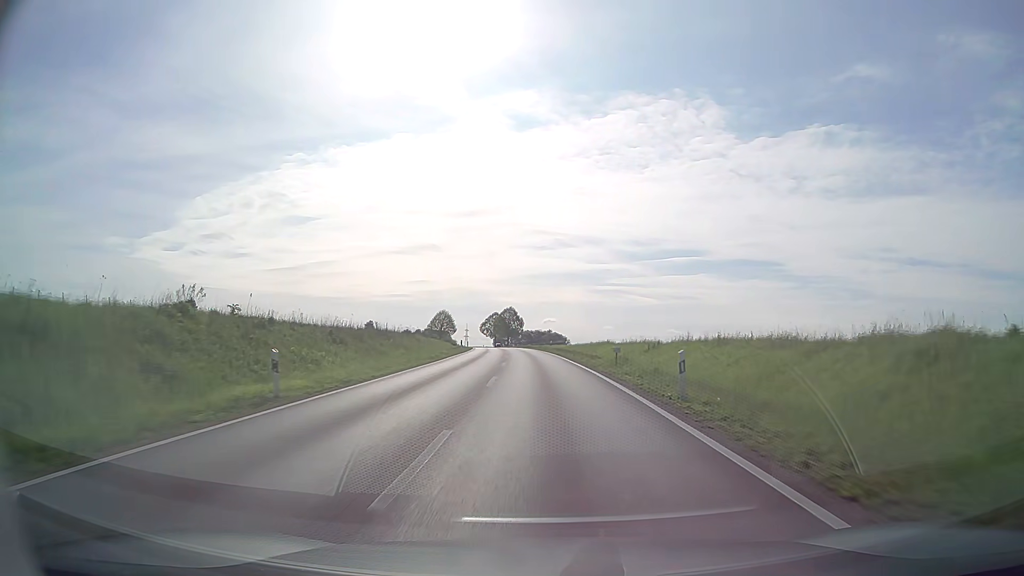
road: secondary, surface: asphalt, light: Day
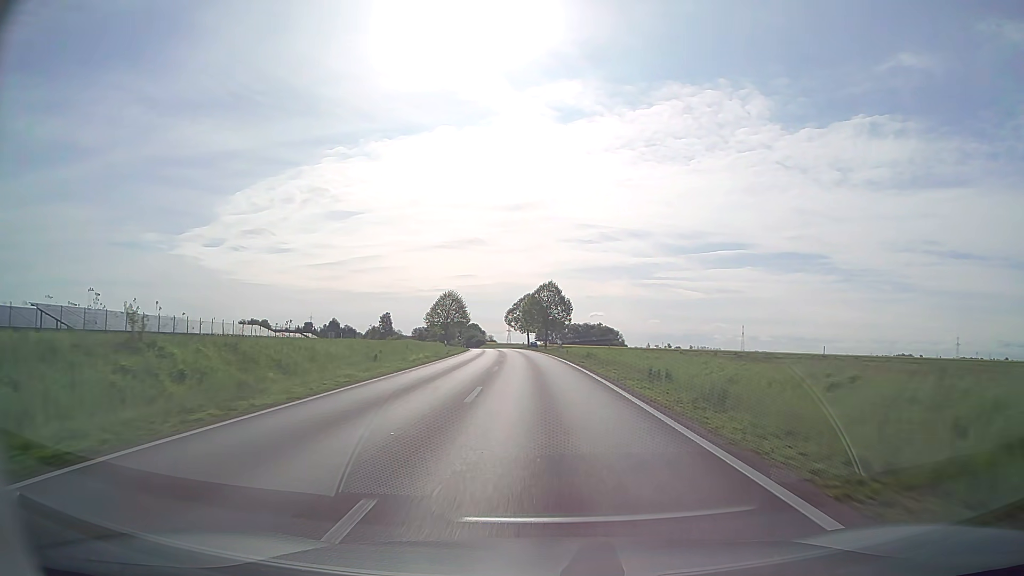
(-2.2, +64.3) m; -4°
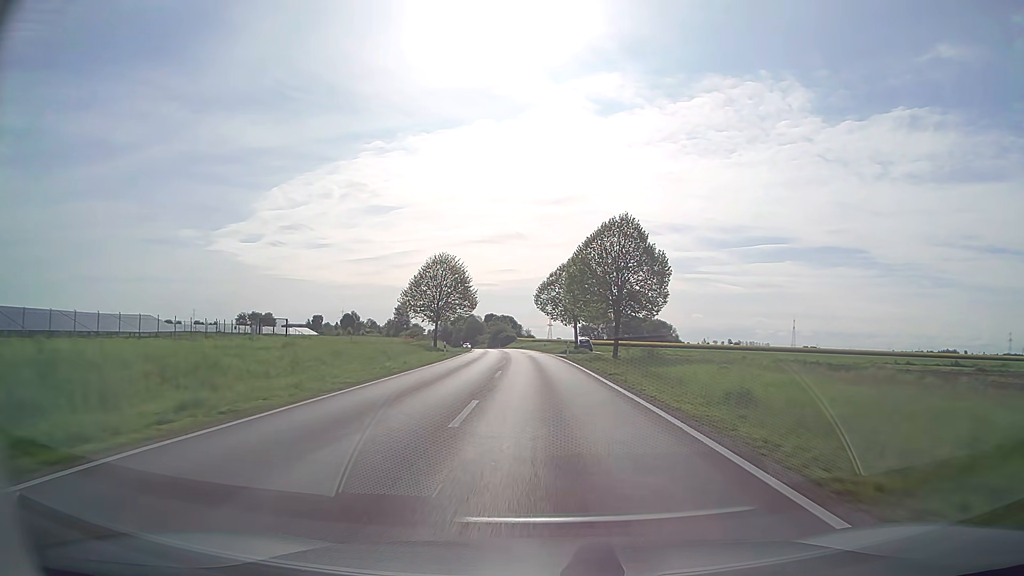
(-1.8, +52.0) m; -4°
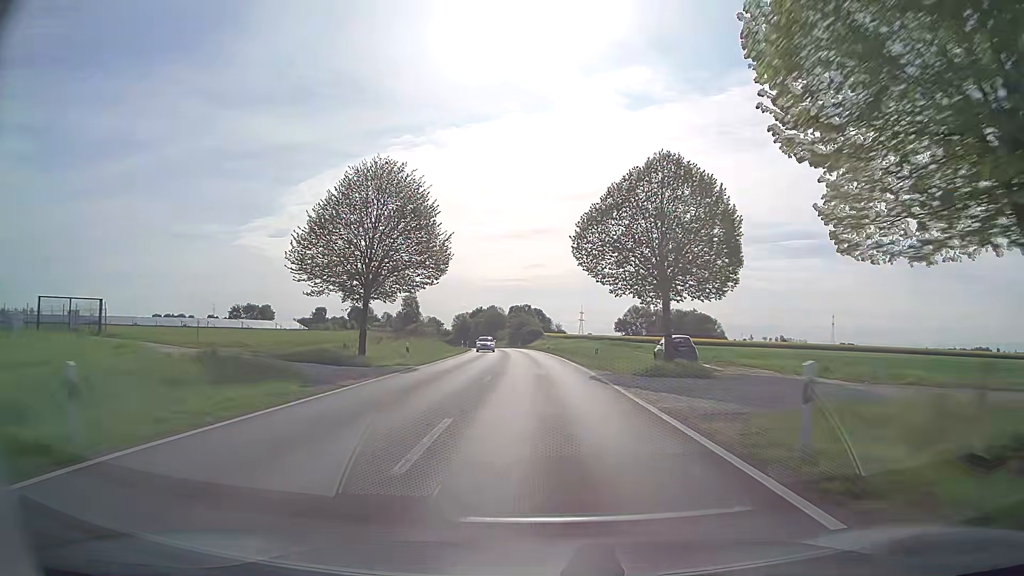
(-0.8, +40.0) m; -2°
(0, +10) (0, +20) (-1, +30) (-1, +40) (-1, +50) (-2, +60) (-3, +70) (-4, +80) (-5, +90) (-6, +100) m
